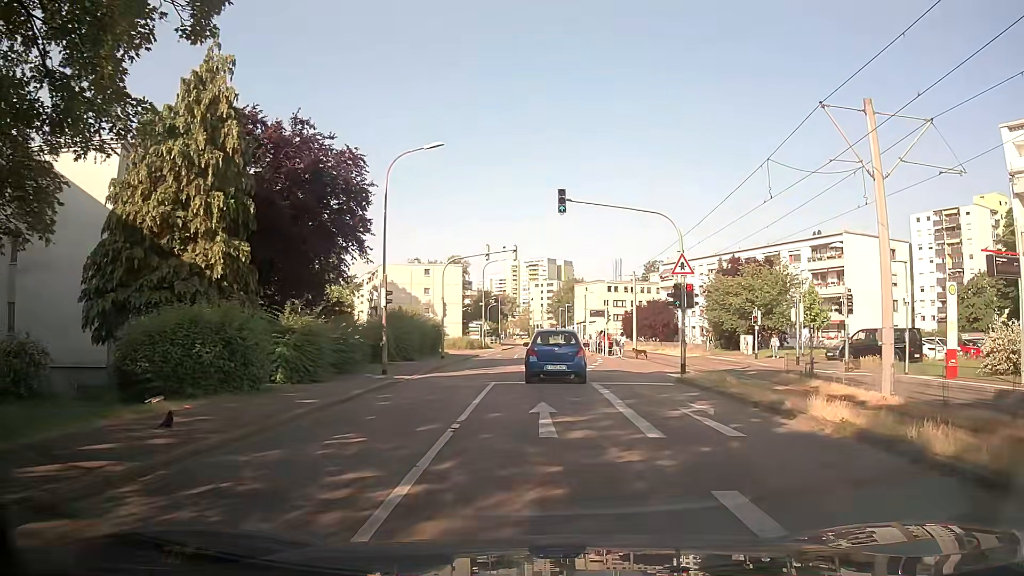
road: residential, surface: asphalt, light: Day
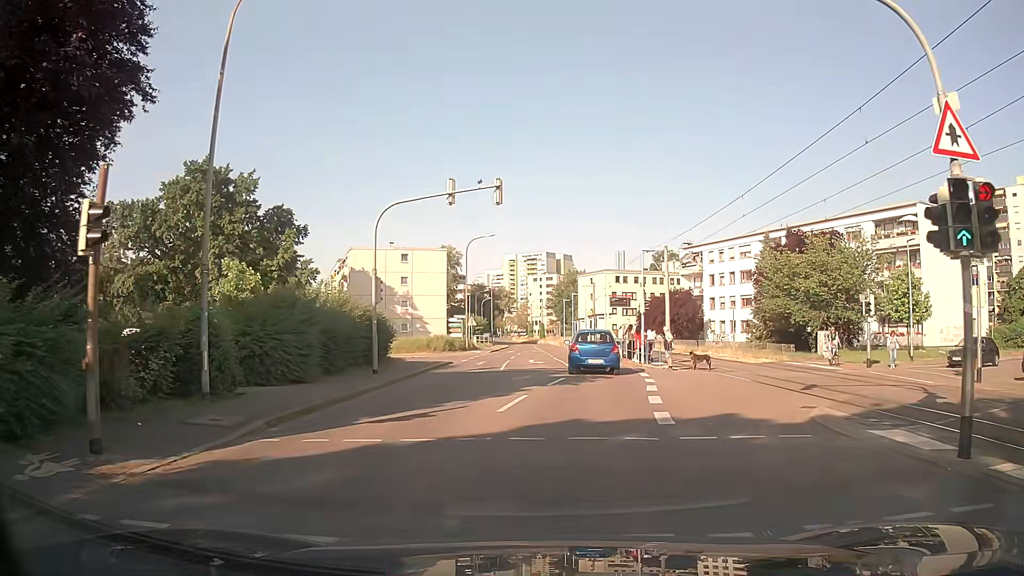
(+0.1, +15.8) m; 0°
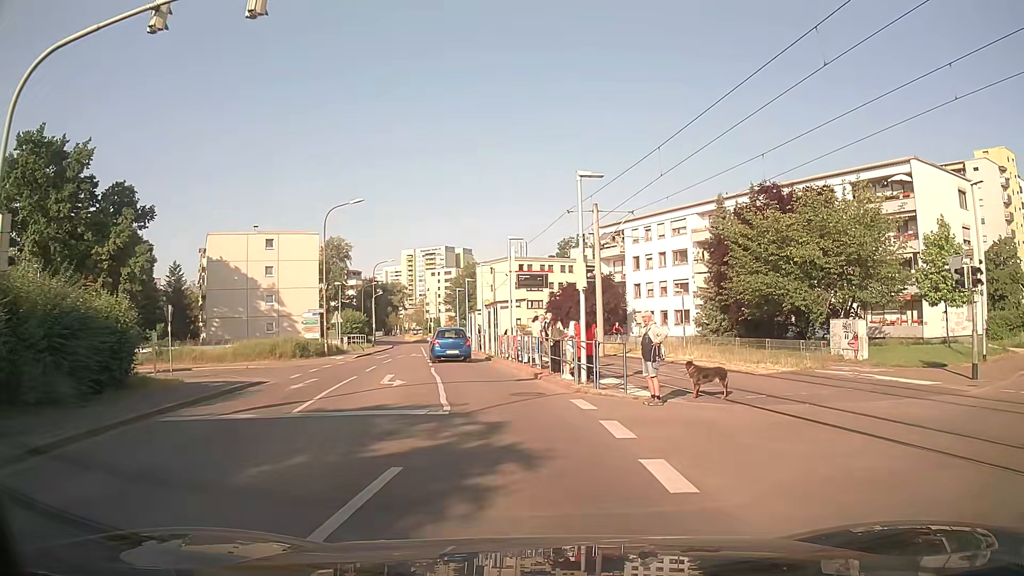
(+1.3, +13.7) m; +9°
